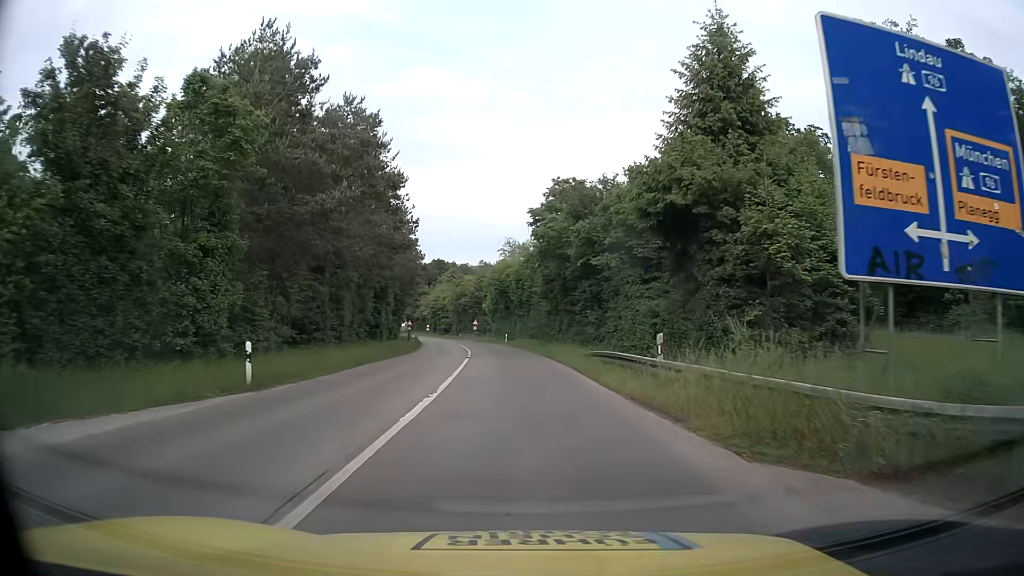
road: tertiary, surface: asphalt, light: Day
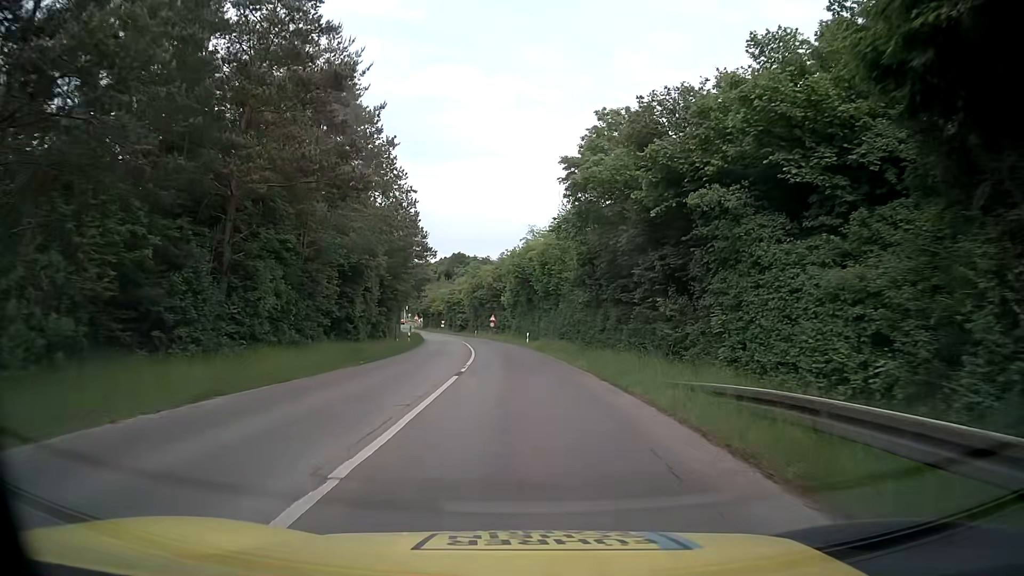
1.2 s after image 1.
(-0.3, +14.6) m; -2°
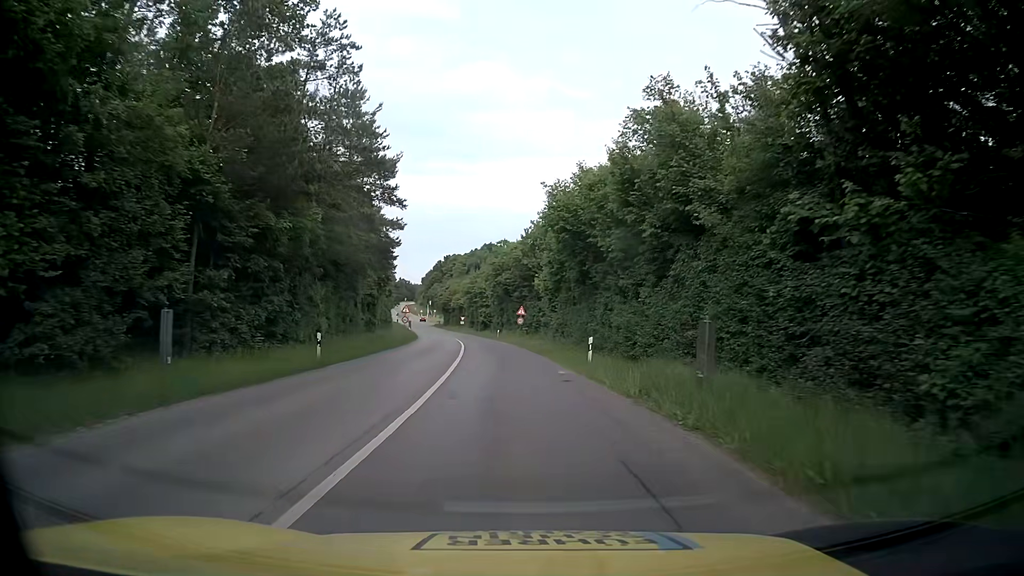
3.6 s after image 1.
(-0.8, +30.3) m; -3°
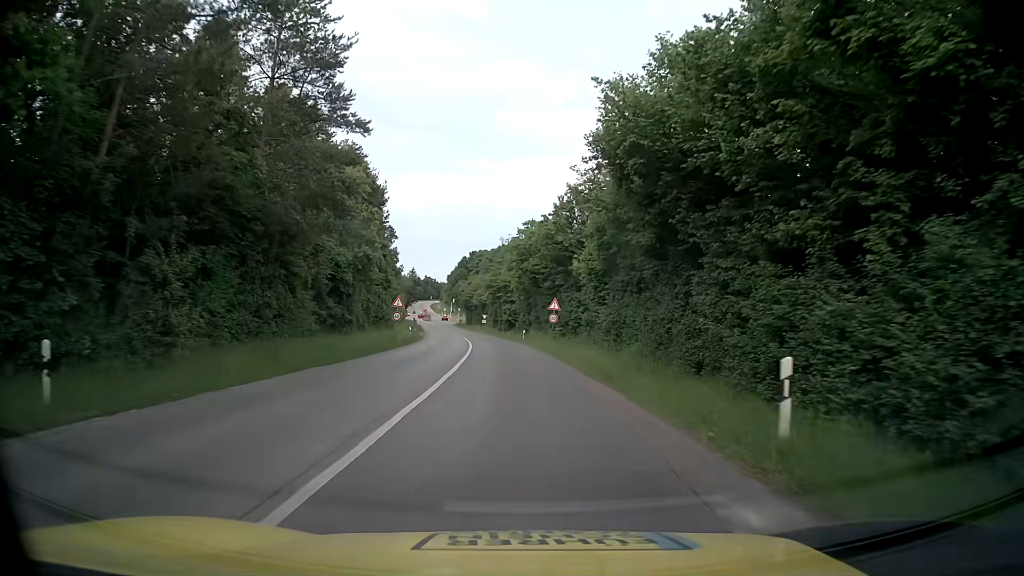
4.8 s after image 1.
(-0.4, +15.6) m; -2°
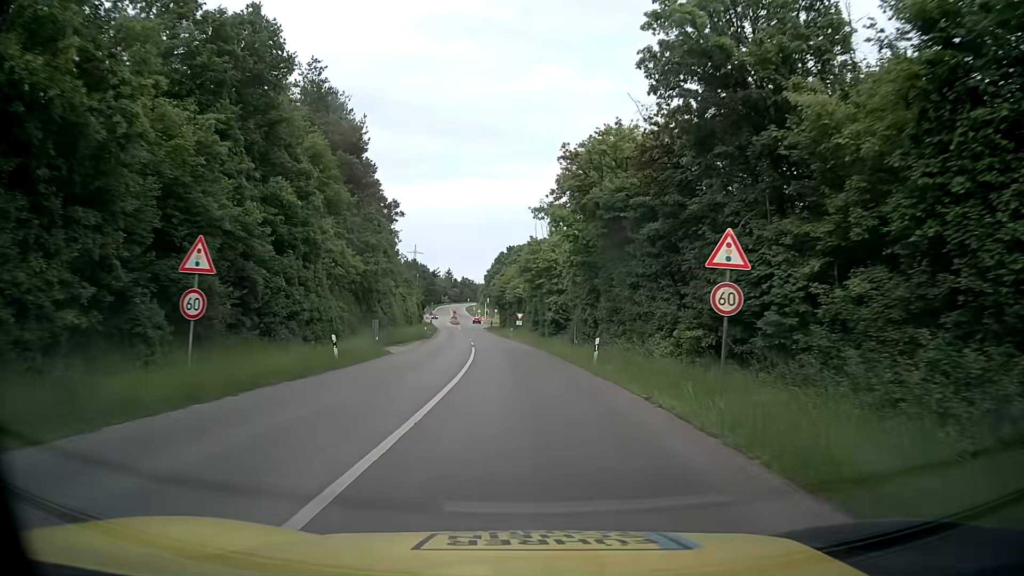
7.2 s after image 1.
(-1.3, +31.8) m; -3°
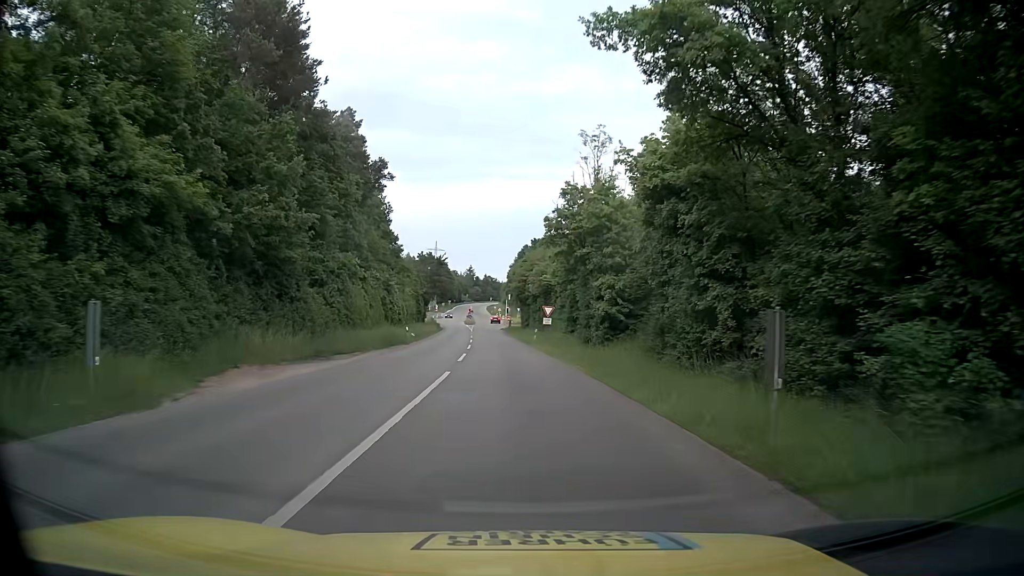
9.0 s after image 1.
(-0.8, +24.4) m; -3°
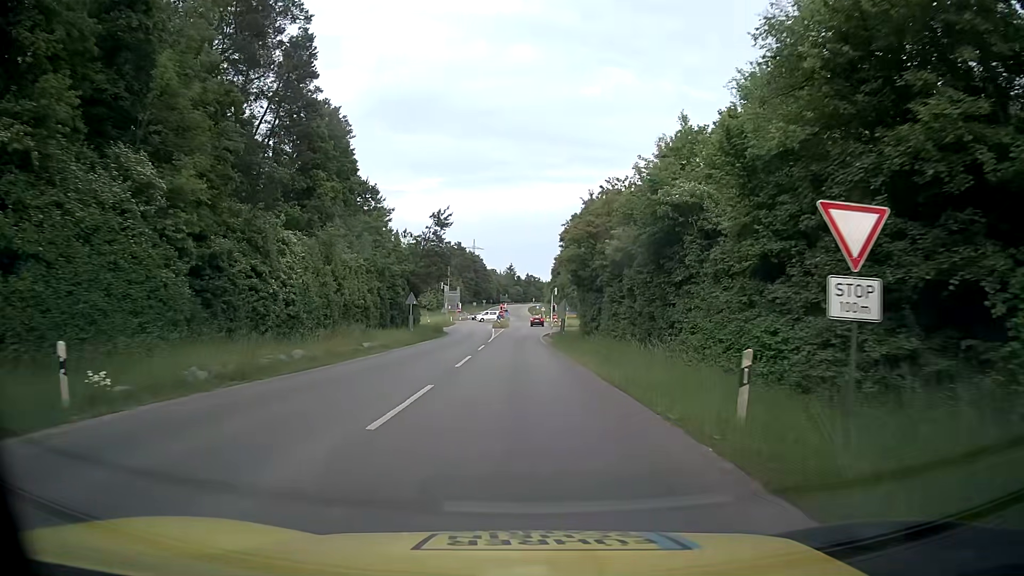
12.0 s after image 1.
(-1.4, +41.2) m; -3°
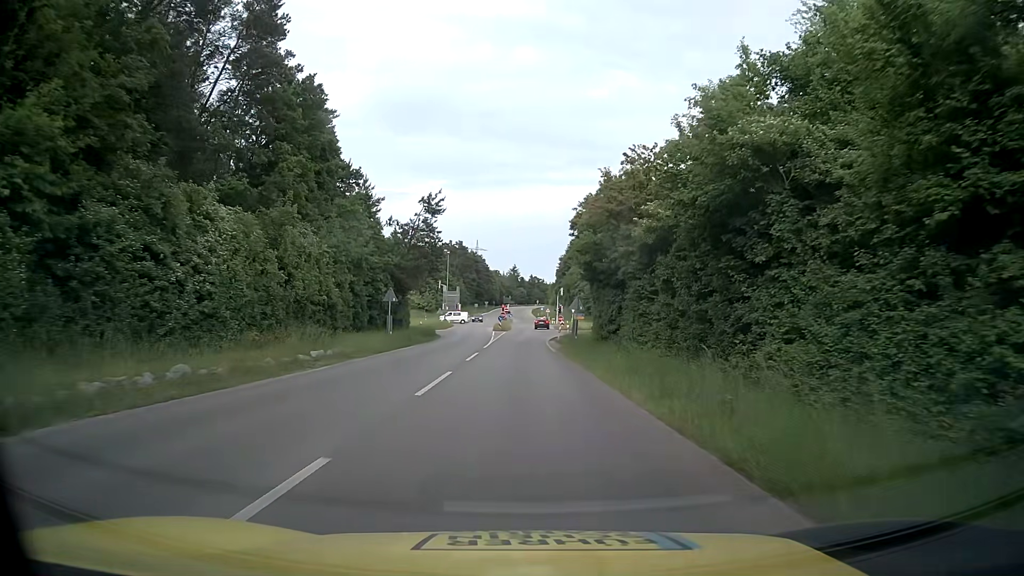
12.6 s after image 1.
(0.0, +8.0) m; -1°
(0, +10) (0, +20) (0, +30) (0, +40) (+1, +50) (+1, +60) (+3, +70) (+5, +80) (+9, +89) (+15, +97) m
